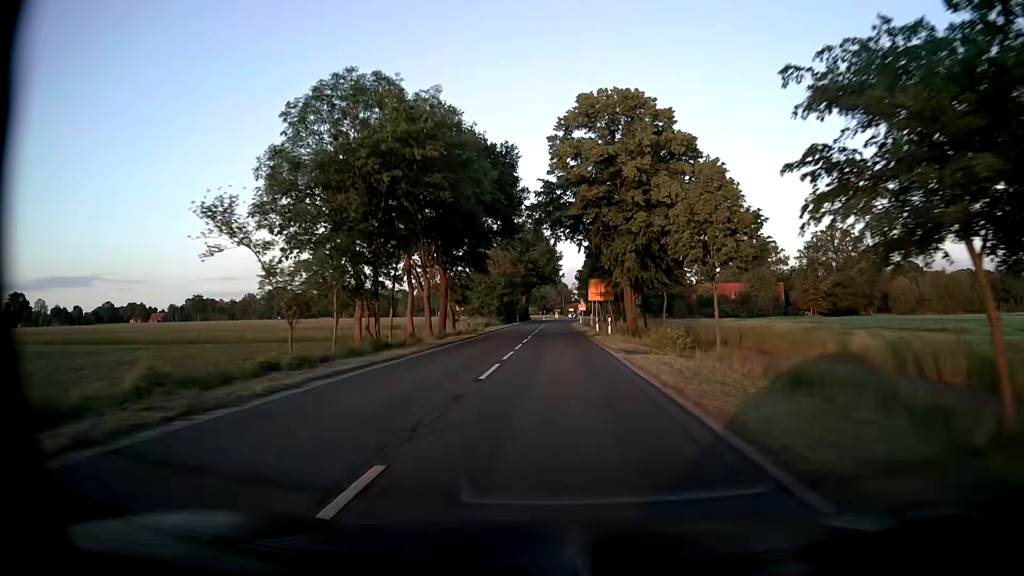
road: secondary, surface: asphalt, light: Day
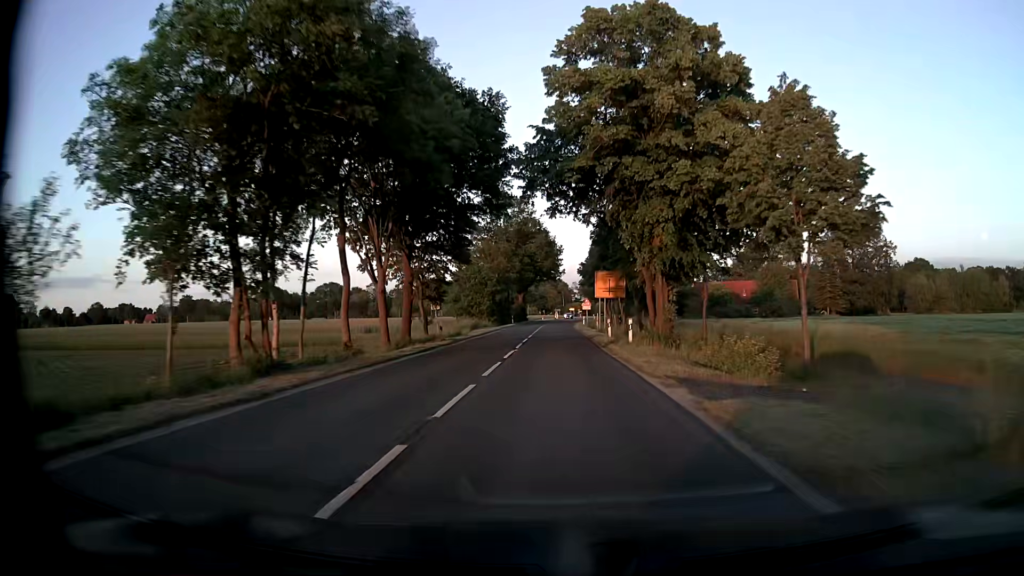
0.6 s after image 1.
(+0.1, +11.1) m; +1°
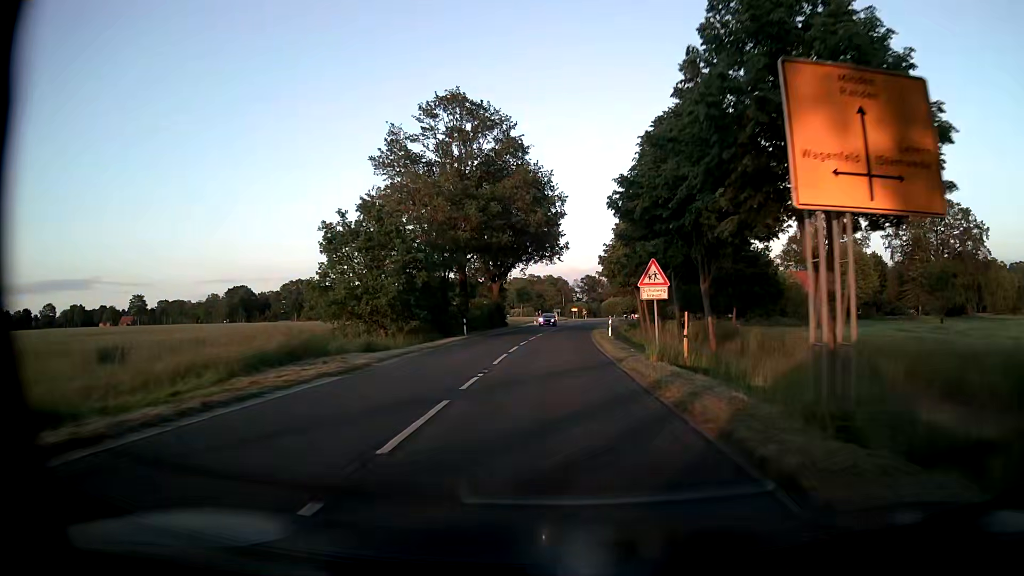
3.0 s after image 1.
(-0.3, +44.3) m; 0°
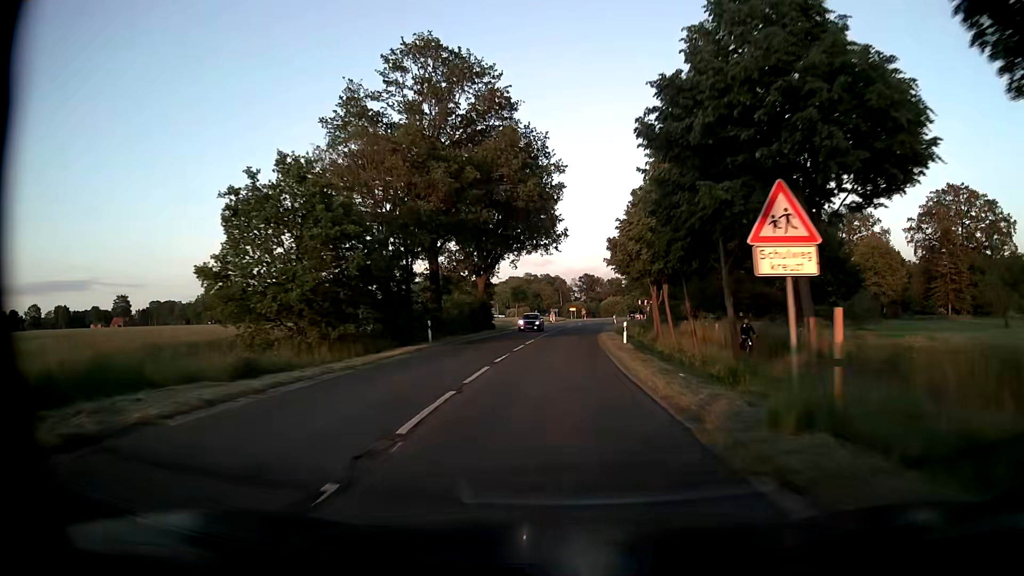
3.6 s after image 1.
(0.0, +11.1) m; 0°
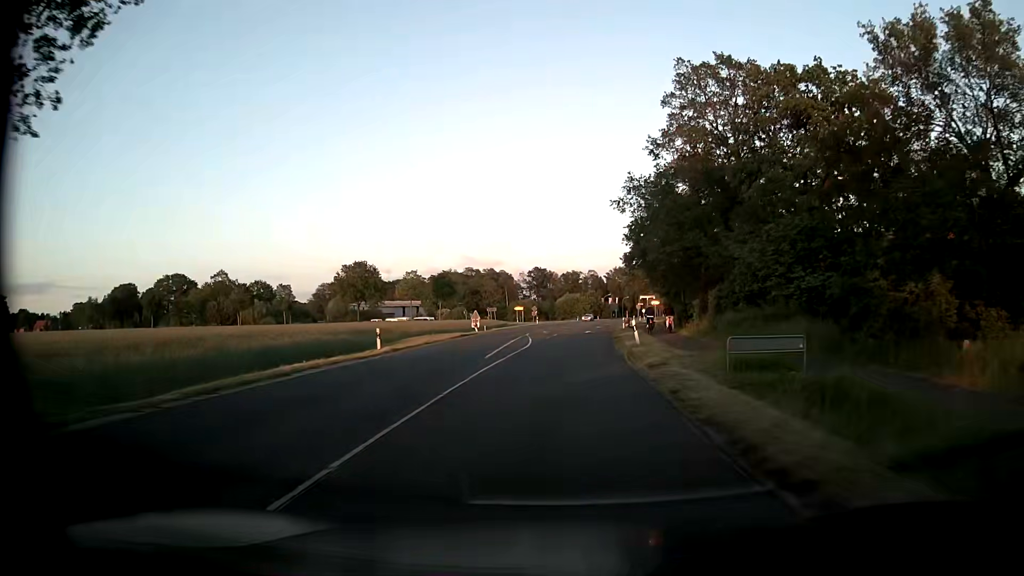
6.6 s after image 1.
(+1.7, +55.4) m; +4°
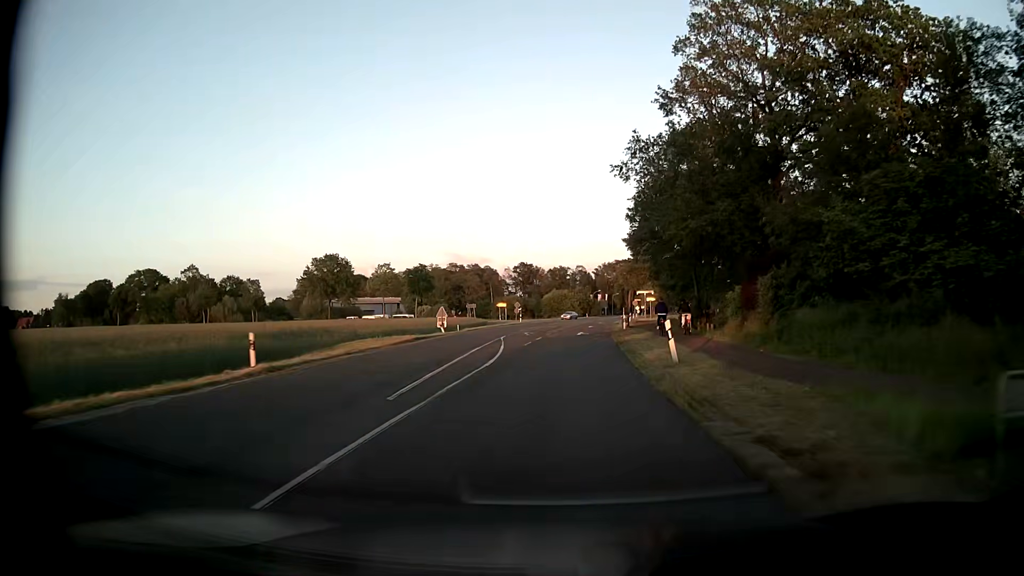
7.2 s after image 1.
(+0.1, +11.1) m; +2°
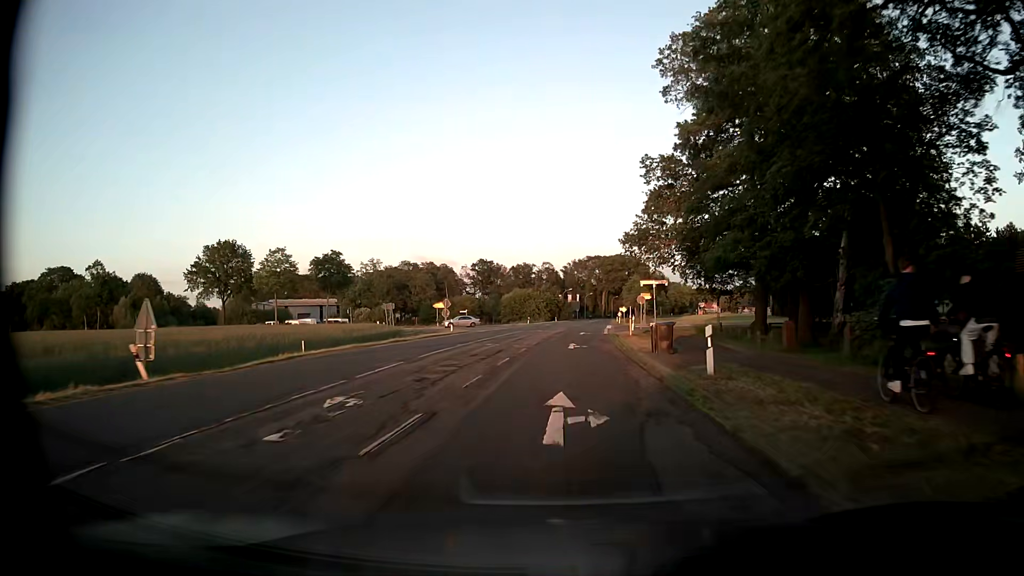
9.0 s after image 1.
(+0.7, +33.3) m; +2°
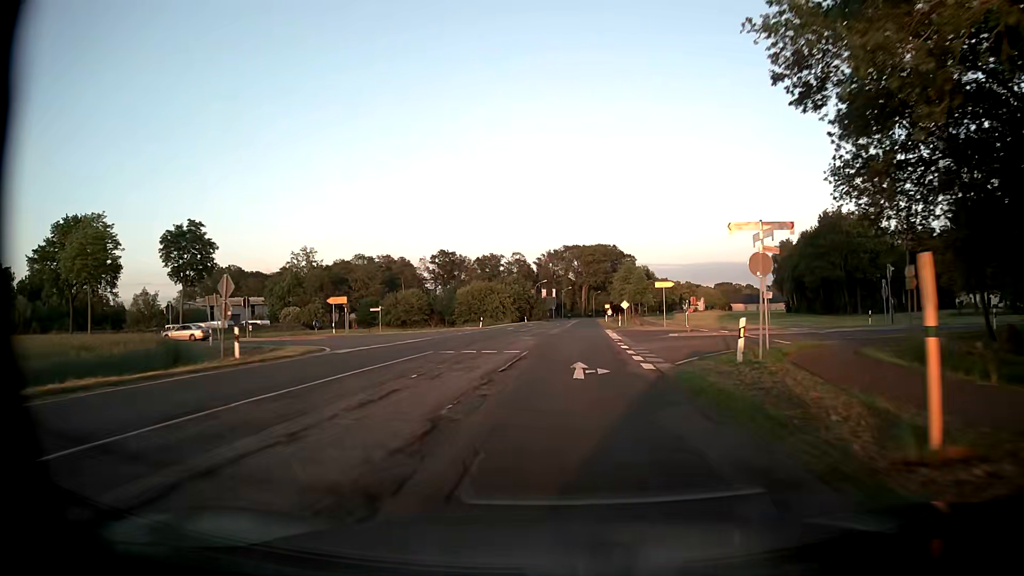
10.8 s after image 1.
(+0.6, +33.3) m; +2°
(0, +10) (0, +20) (+1, +30) (+1, +40) (+1, +50) (+2, +60) (+3, +70) (+3, +80) (+4, +90) (+4, +100) m
